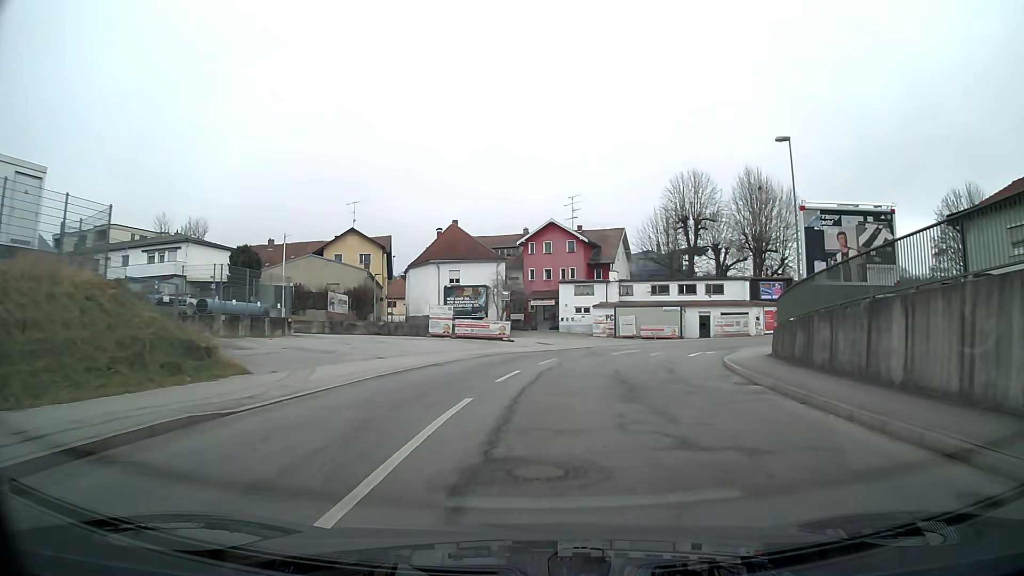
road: tertiary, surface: asphalt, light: Day
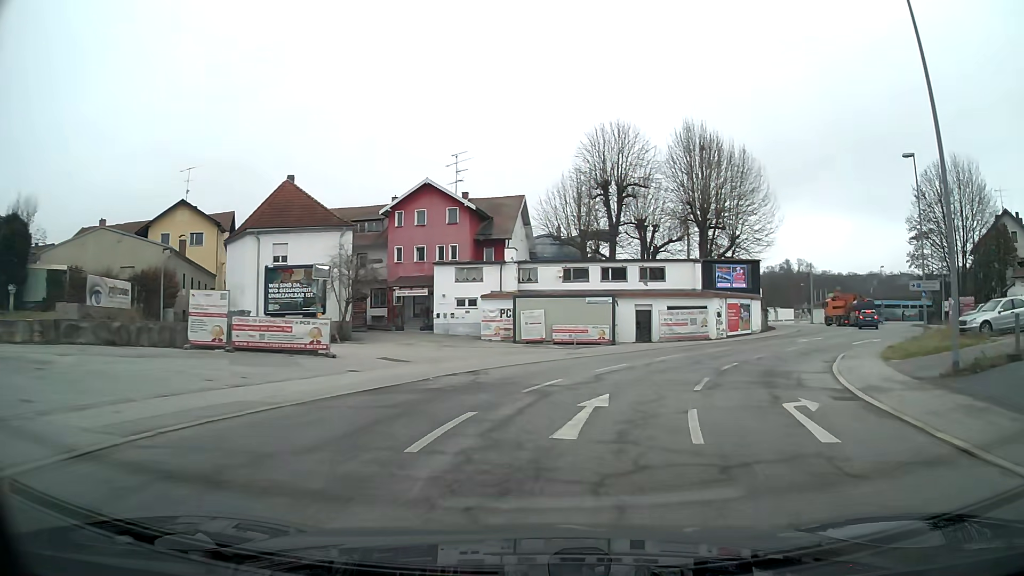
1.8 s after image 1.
(+1.6, +19.4) m; +11°
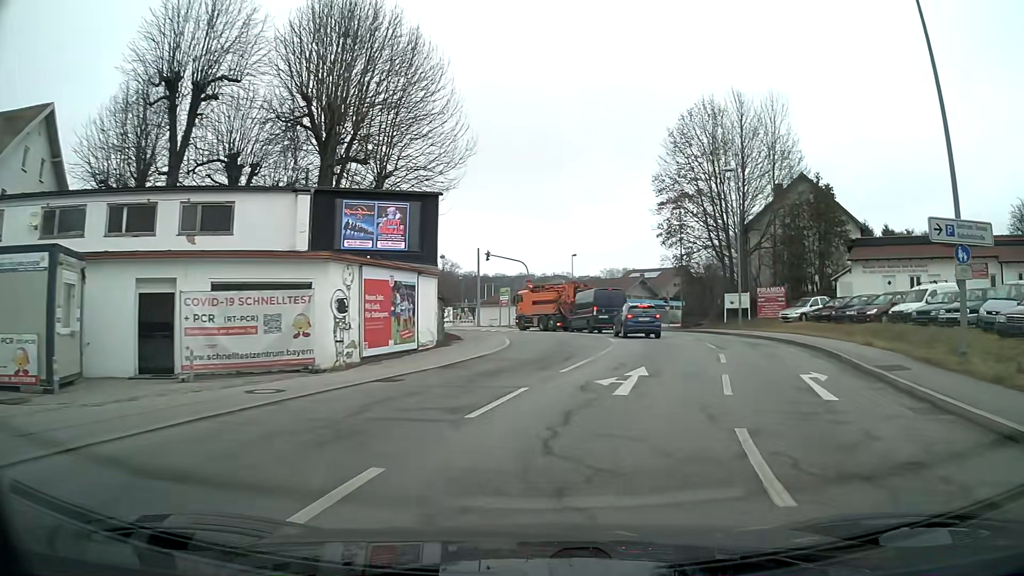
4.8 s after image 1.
(+6.8, +25.8) m; +30°
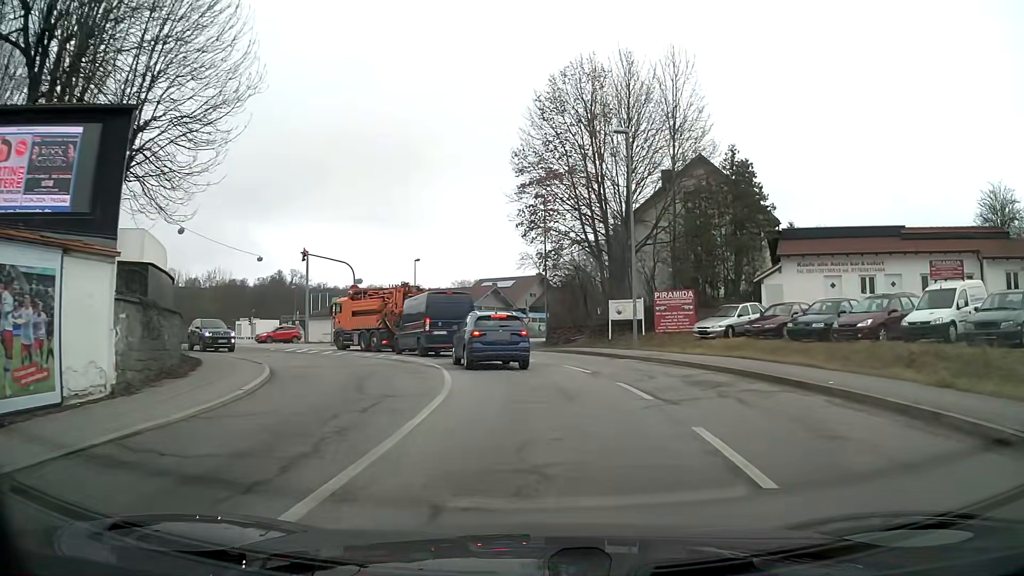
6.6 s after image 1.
(+1.2, +11.6) m; +11°
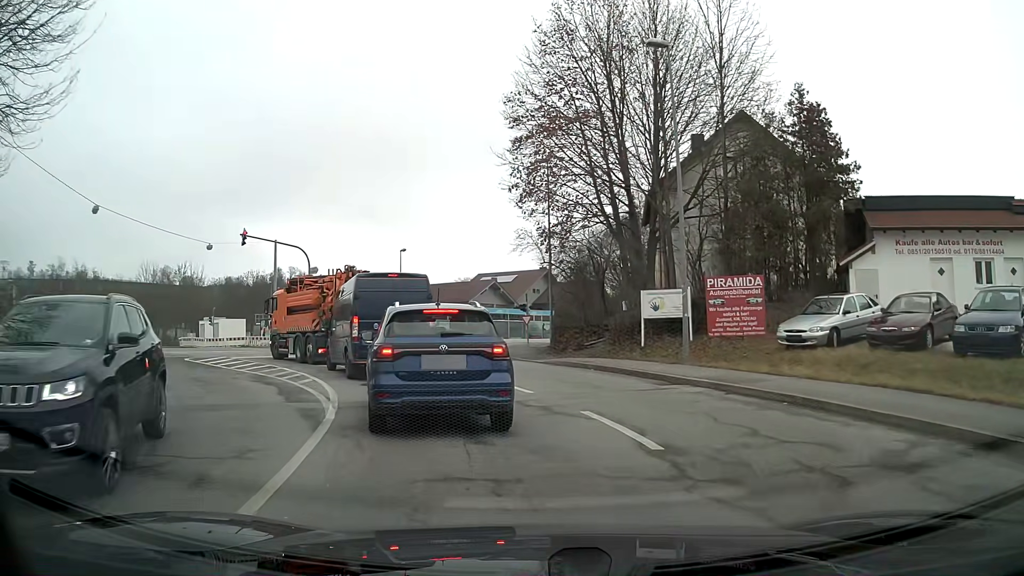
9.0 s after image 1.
(+0.1, +10.0) m; -1°
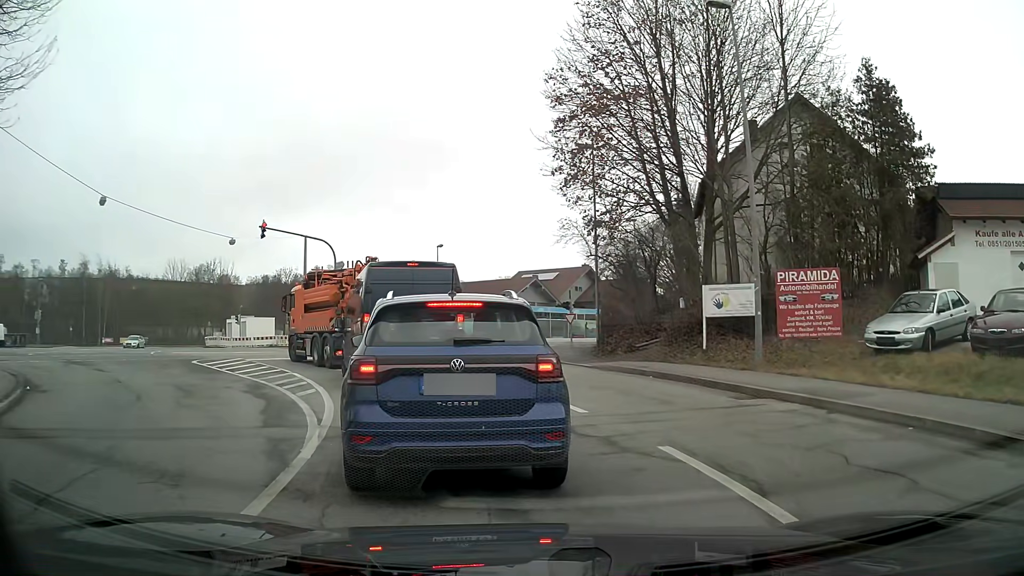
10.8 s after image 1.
(0.0, +2.7) m; -2°
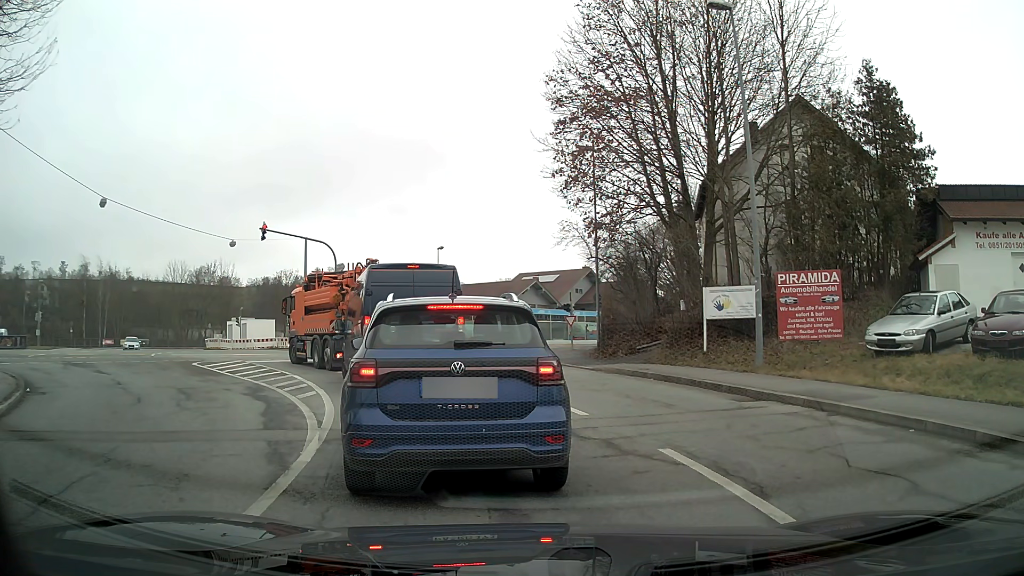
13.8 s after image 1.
(0.0, +0.1) m; 0°
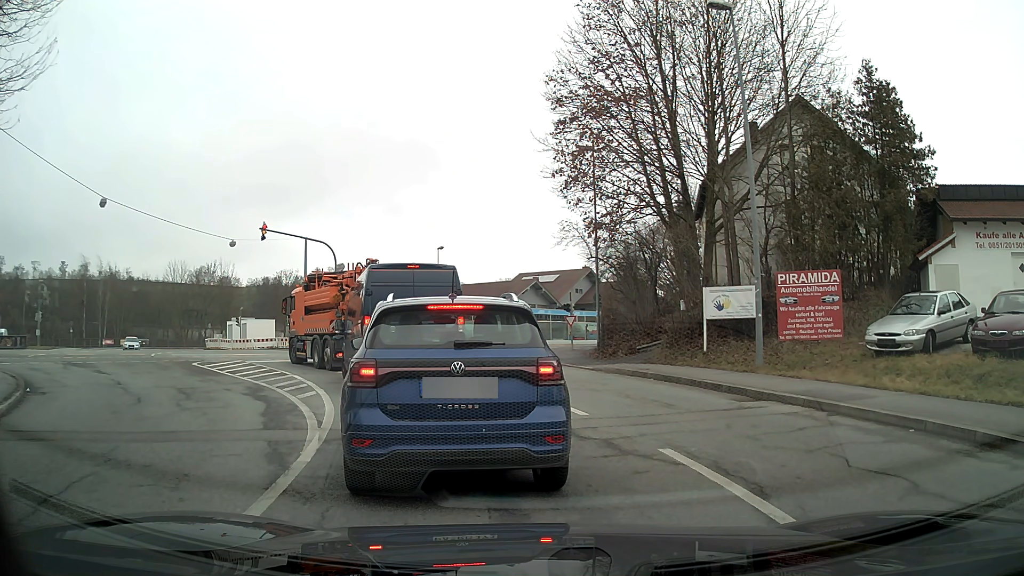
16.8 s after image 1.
(0.0, 0.0) m; 0°
(-1, +10) (-5, +19) (-10, +28) (-17, +35) (-24, +43) (-30, +50) (-36, +58) (-38, +68) (-35, +77) (-30, +86) m
